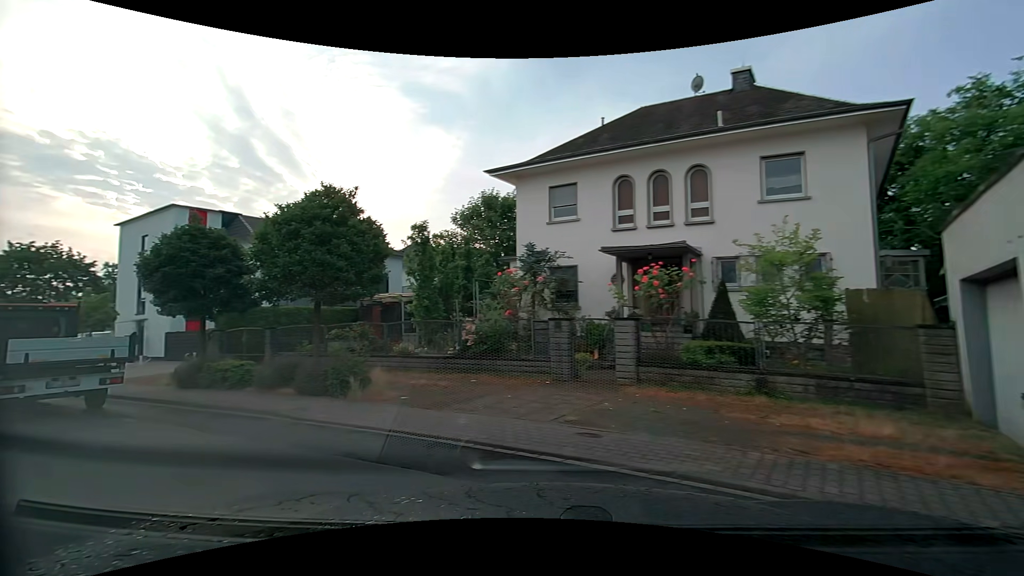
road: residential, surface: asphalt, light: Day
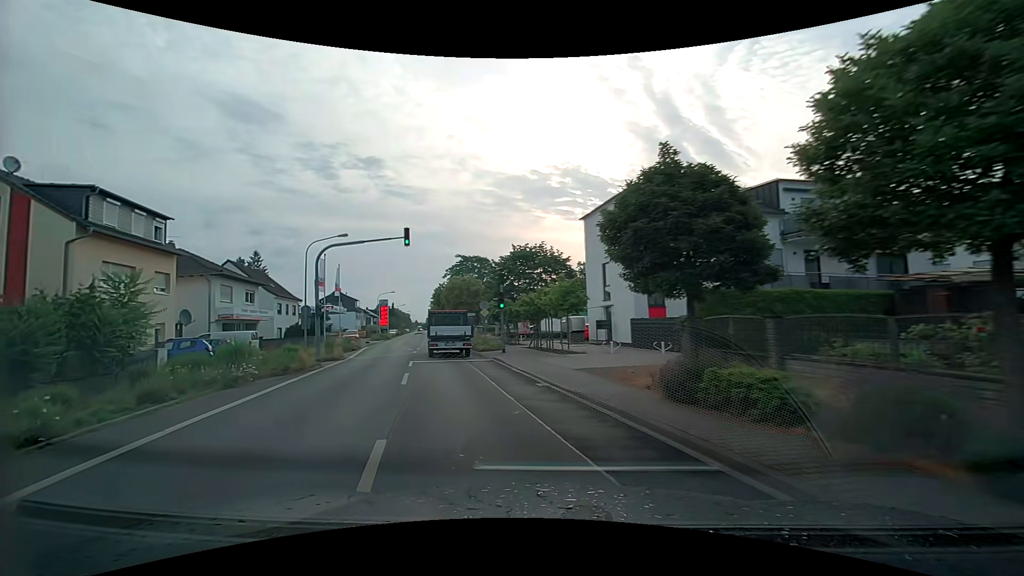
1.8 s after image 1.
(-2.8, +5.9) m; -48°
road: tertiary
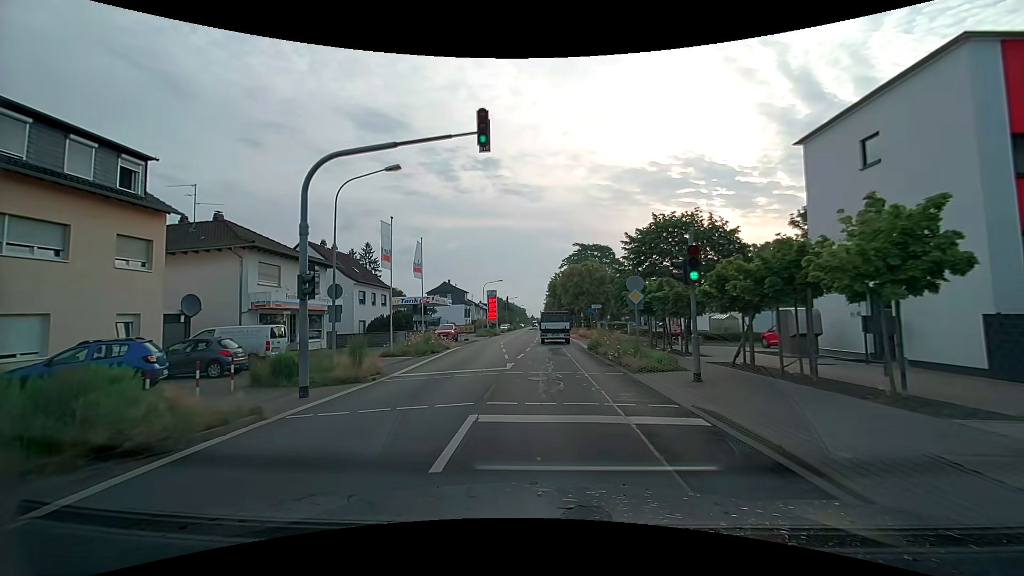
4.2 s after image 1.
(-2.0, +14.1) m; -12°
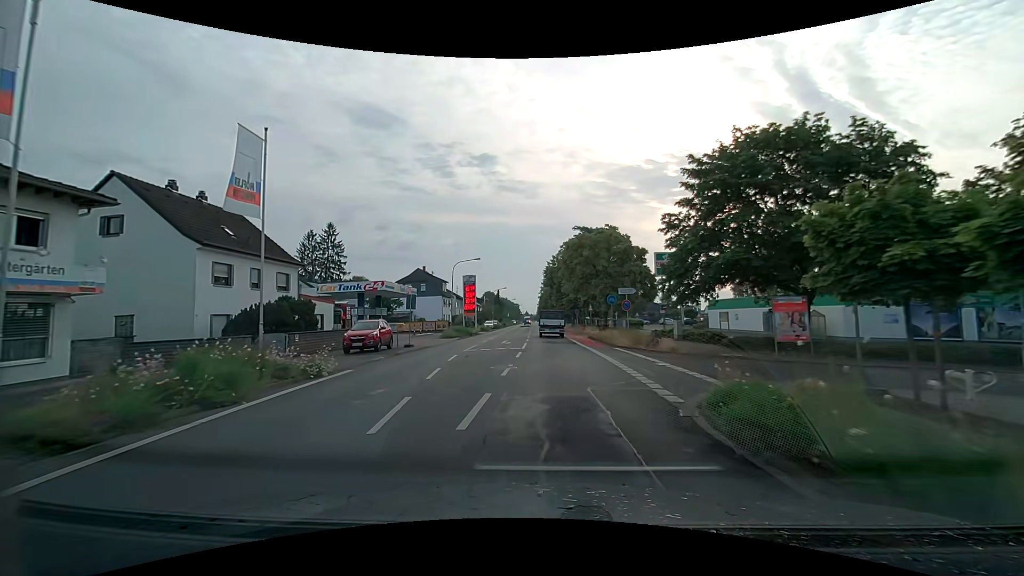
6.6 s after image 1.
(+0.2, +20.2) m; +1°
(0, +10) (0, +20) (0, +30) (0, +40) (0, +50) (0, +60) (0, +70) (-1, +80) (-1, +90) (-1, +100) m
